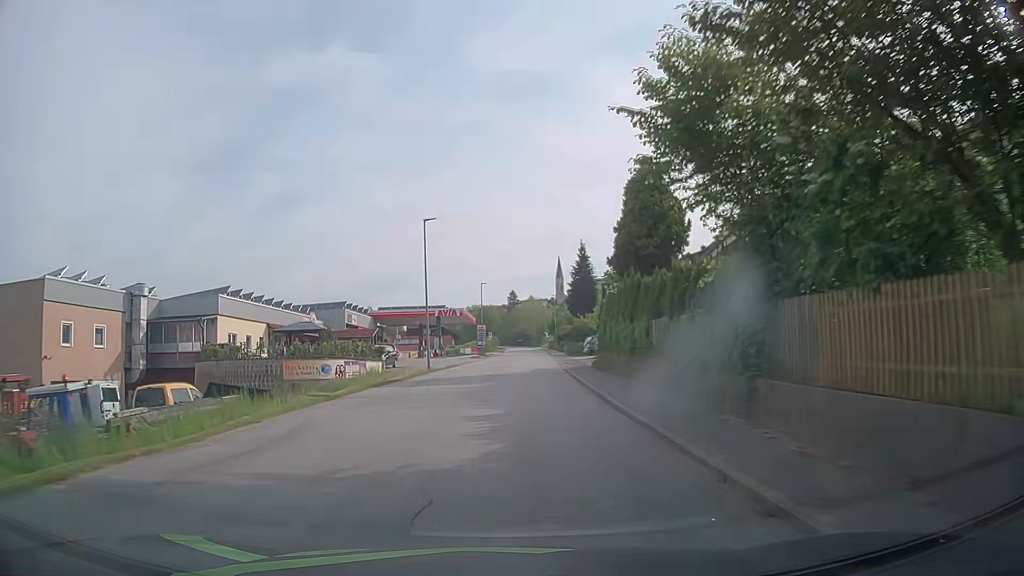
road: tertiary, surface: asphalt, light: Day
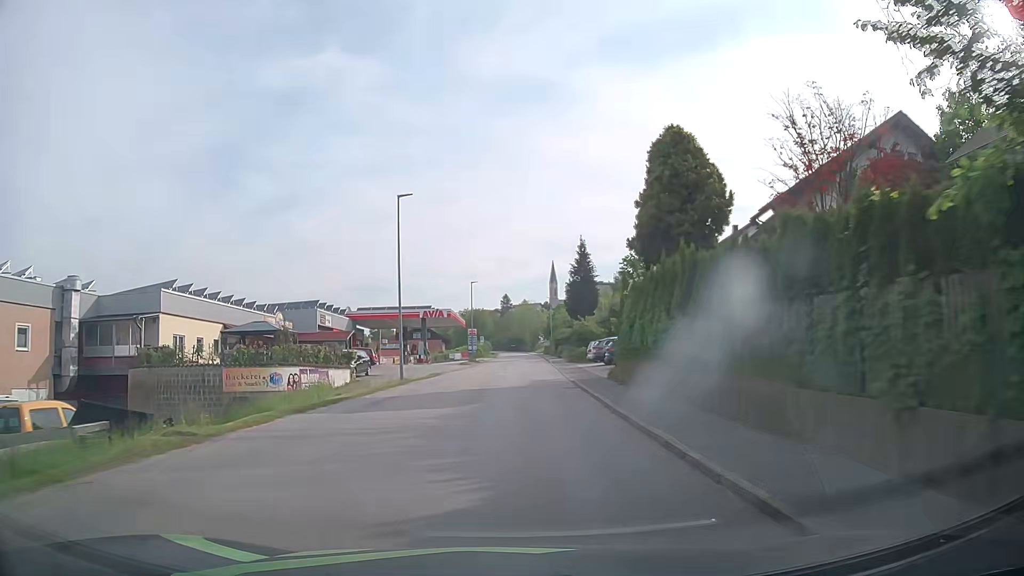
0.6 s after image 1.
(0.0, +7.3) m; +1°
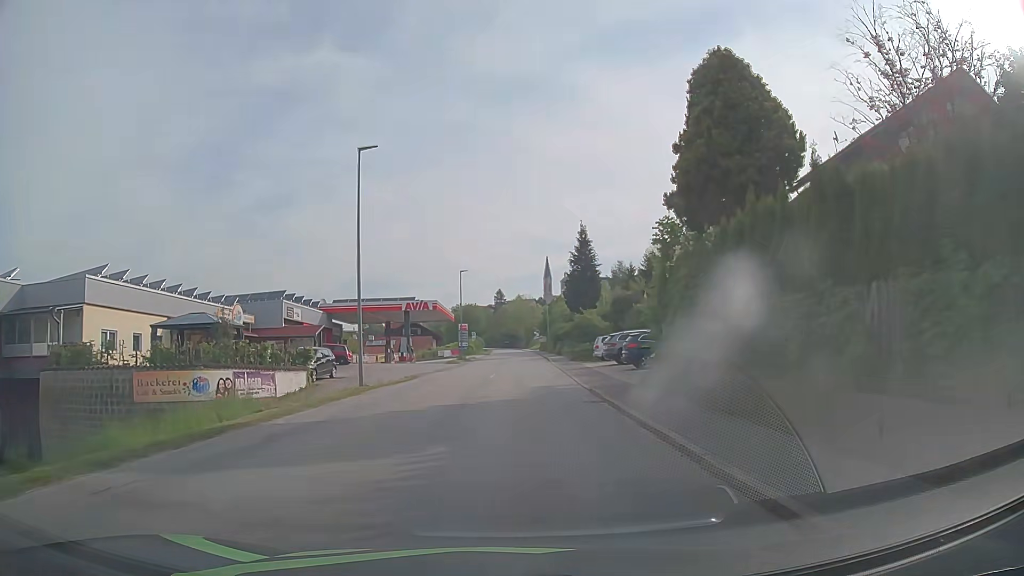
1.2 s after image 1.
(0.0, +7.3) m; +1°
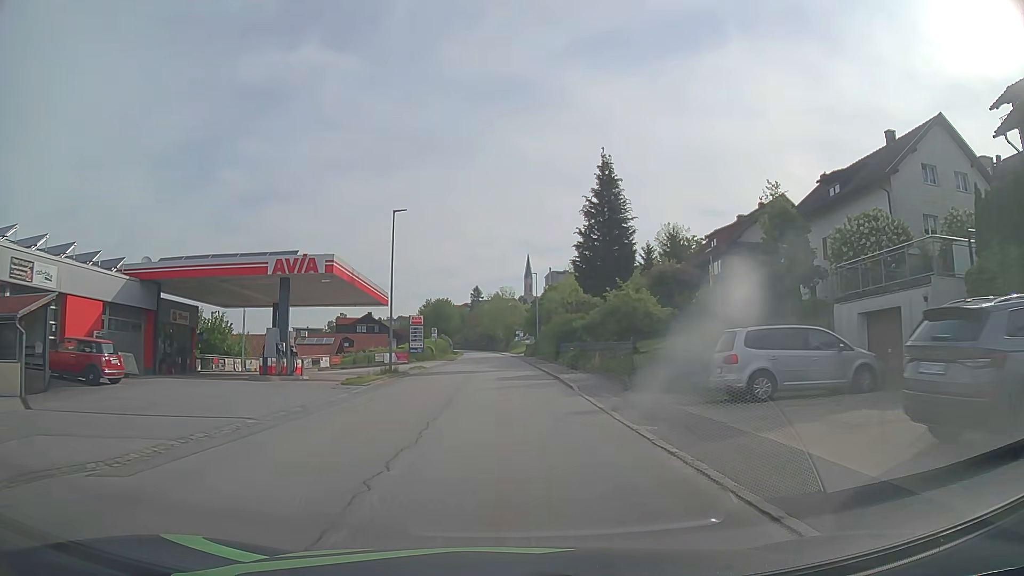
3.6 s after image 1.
(+0.2, +29.0) m; +1°
